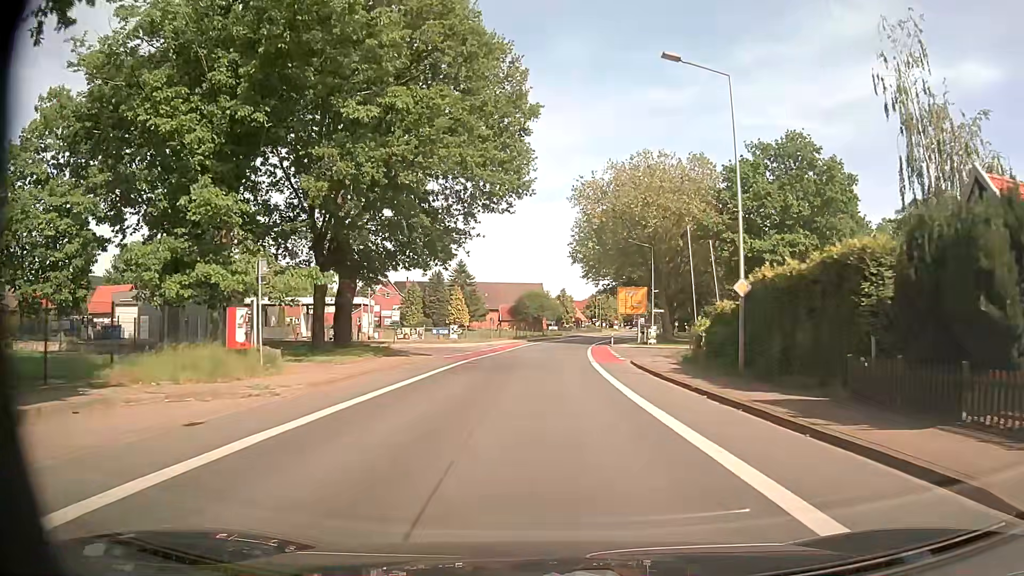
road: secondary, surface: asphalt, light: Day
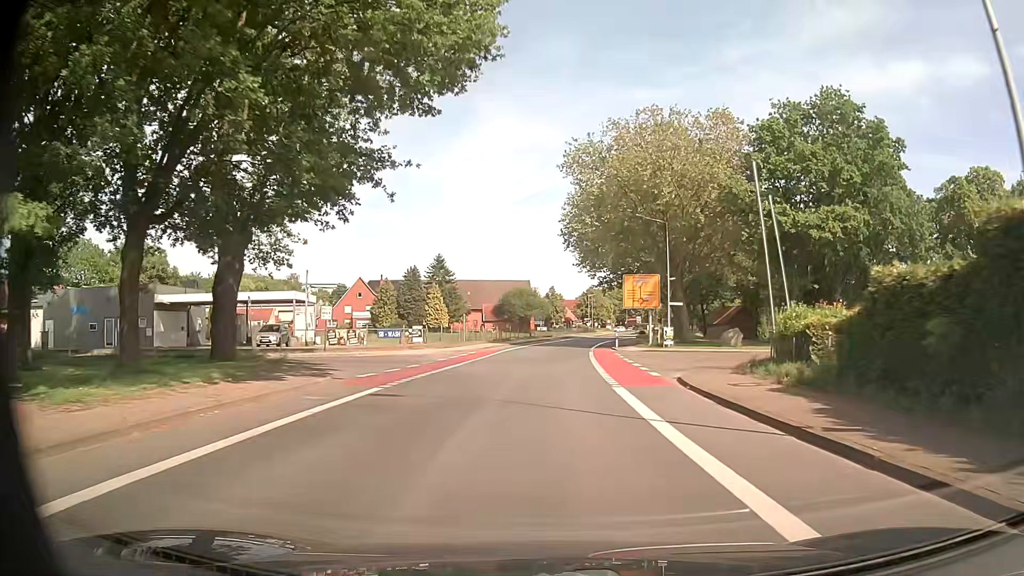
(+0.1, +13.7) m; +1°
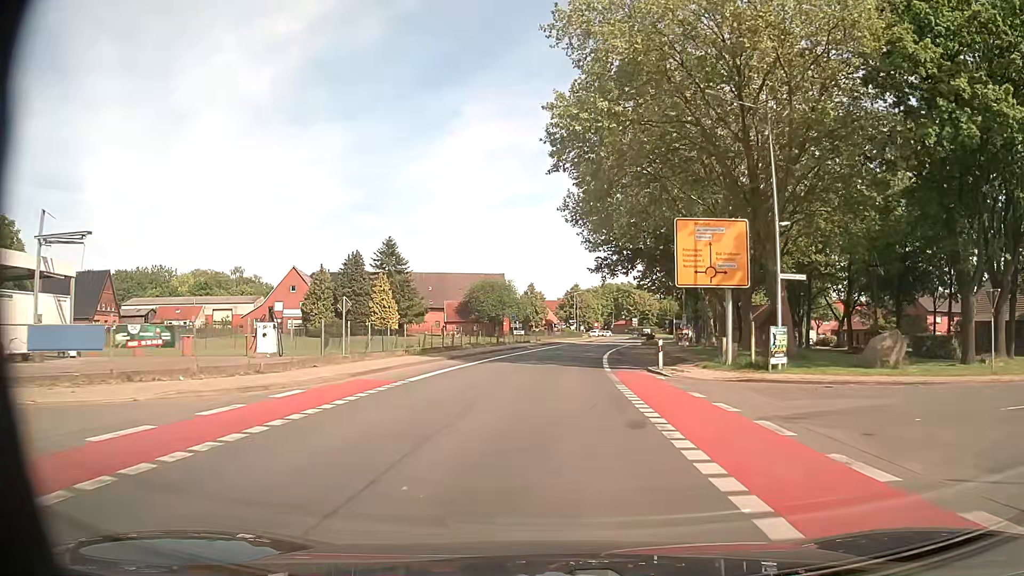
(+0.4, +27.0) m; +2°
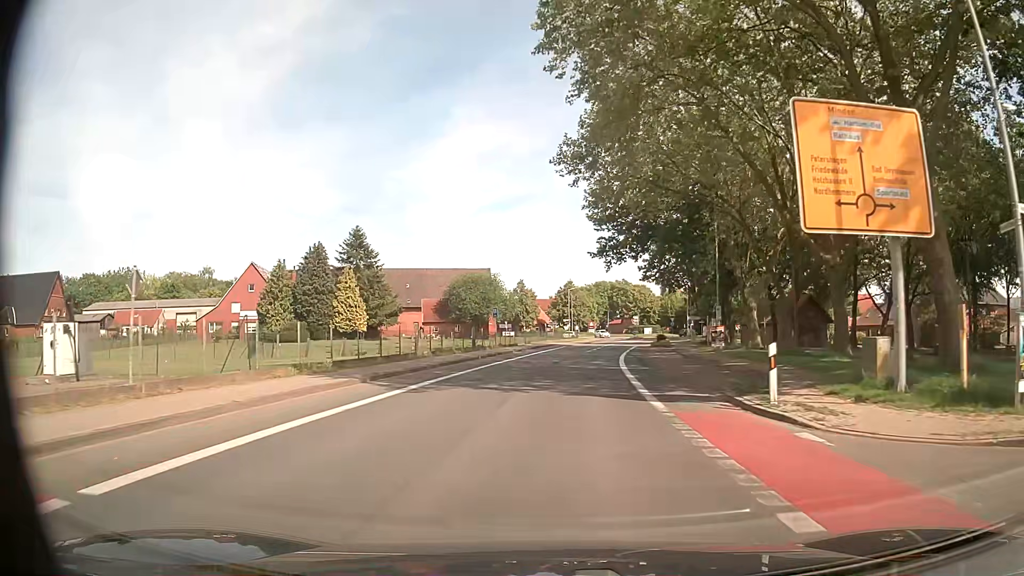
(+0.1, +13.3) m; +1°
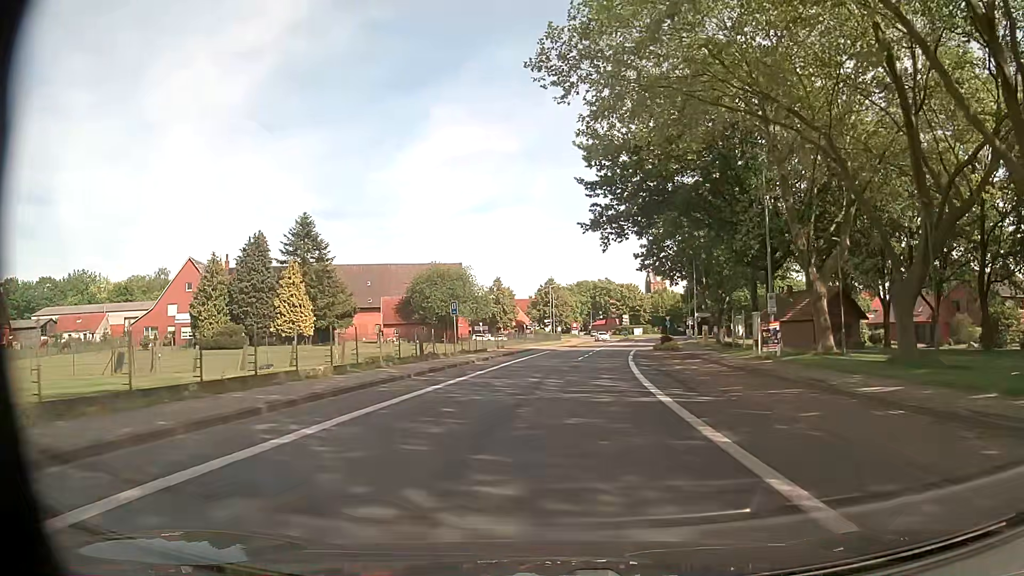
(+0.1, +13.2) m; +1°
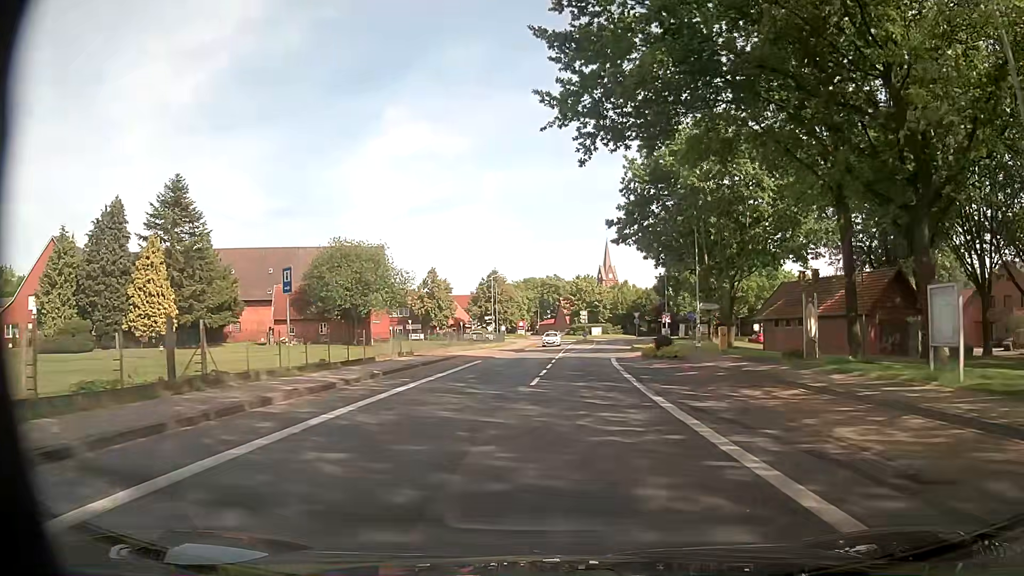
(+0.6, +19.6) m; +3°
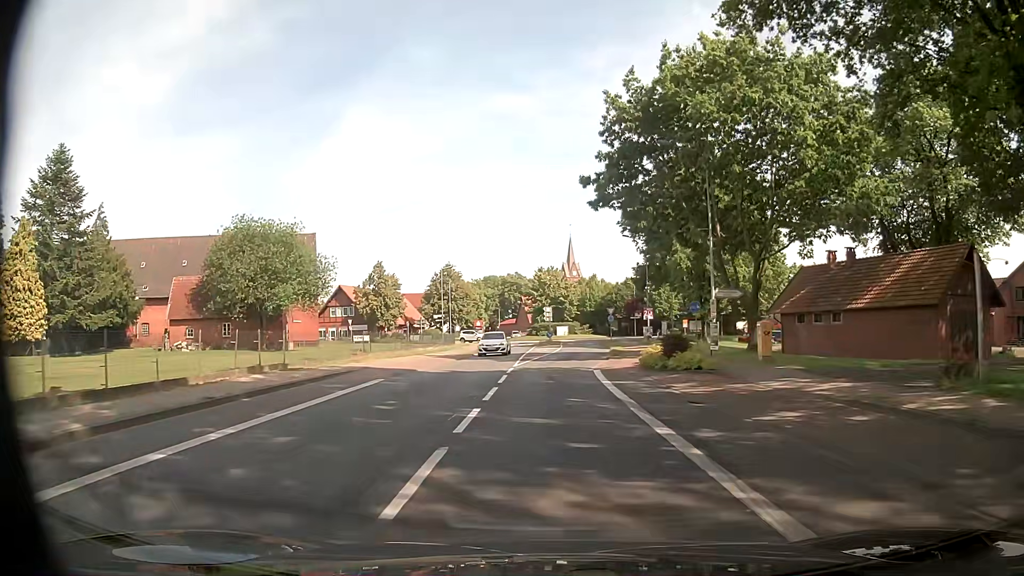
(+0.7, +12.9) m; +5°
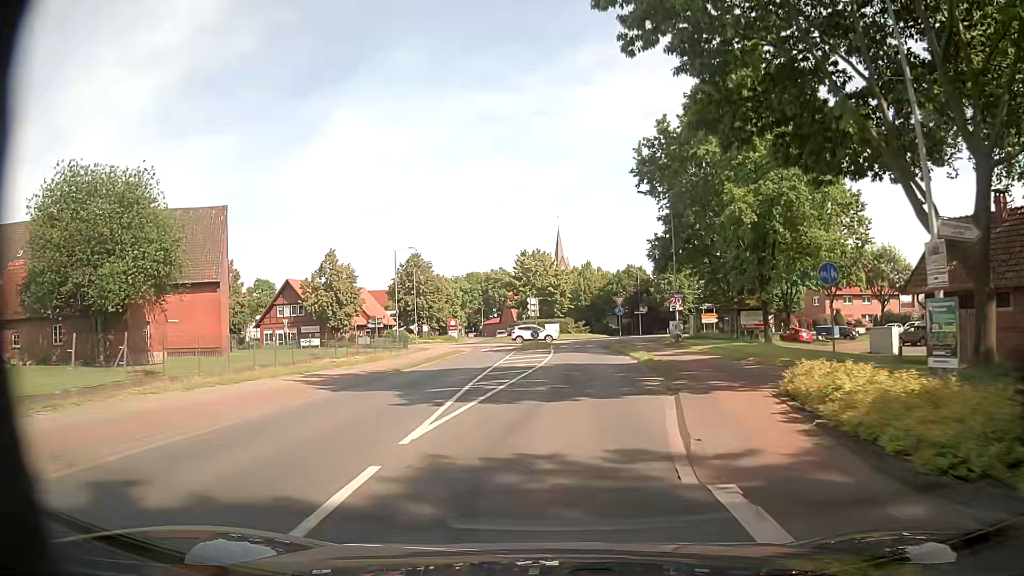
(+0.3, +19.1) m; +1°
